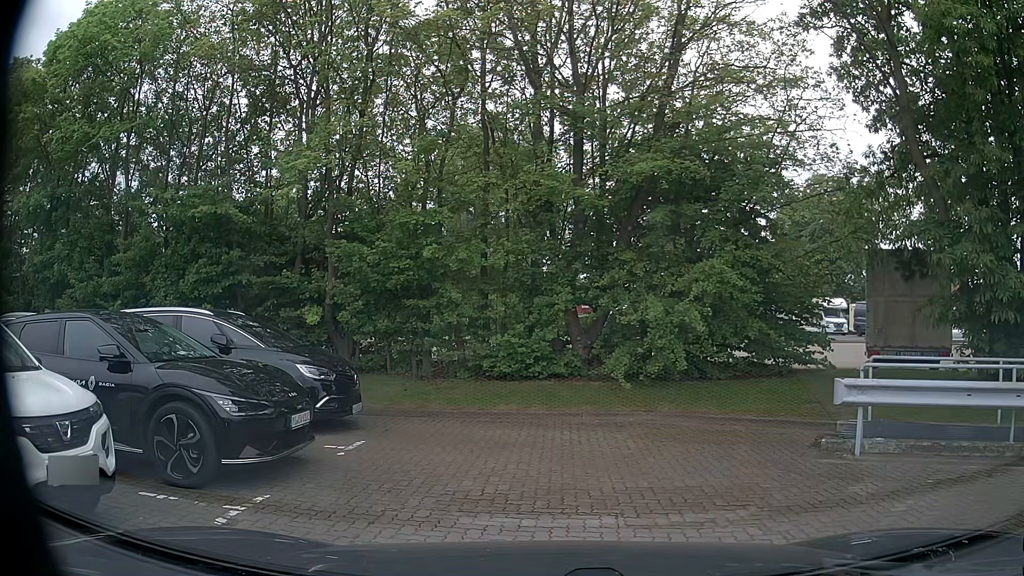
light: Day
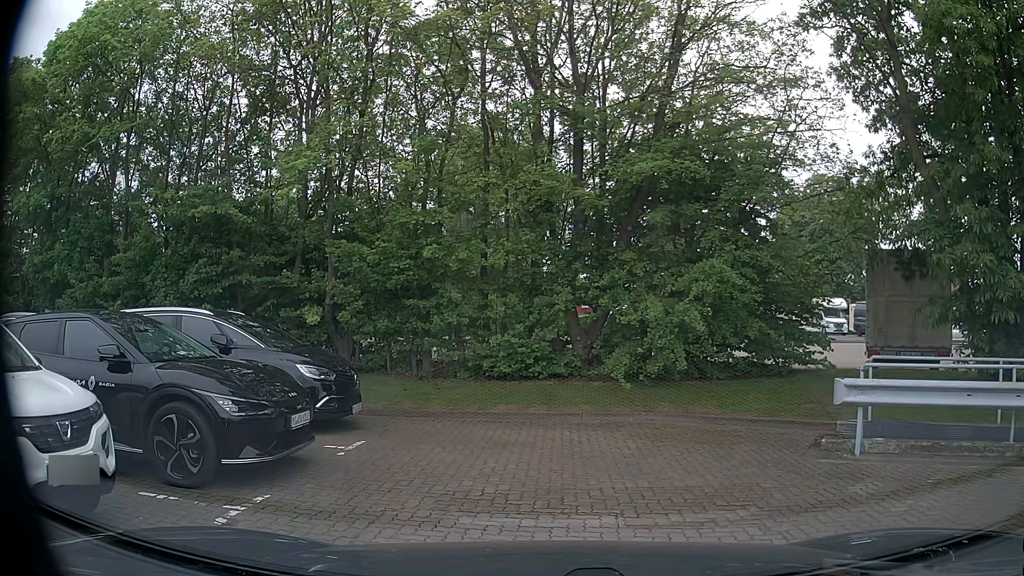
(0.0, 0.0) m; 0°
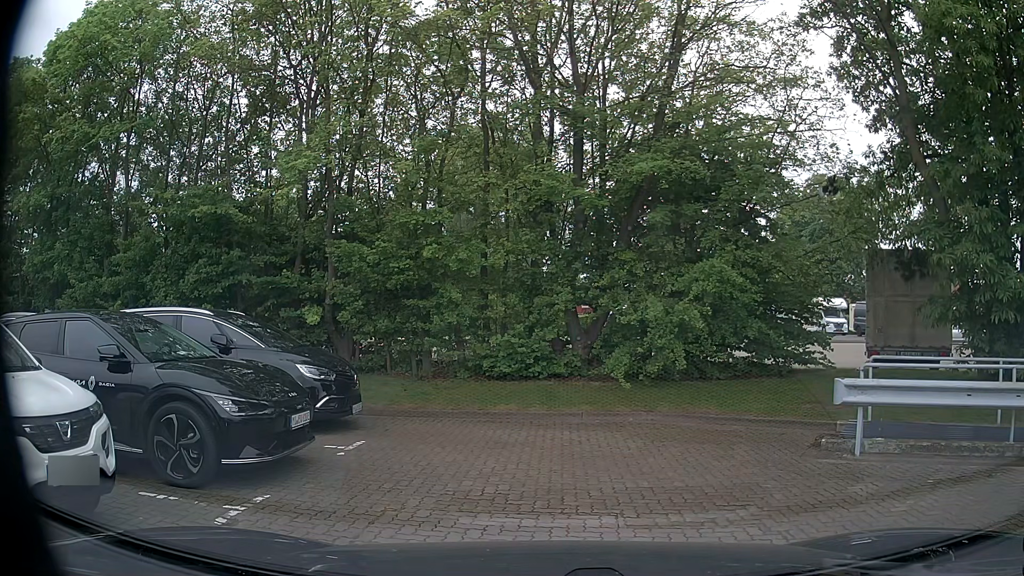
(0.0, 0.0) m; 0°
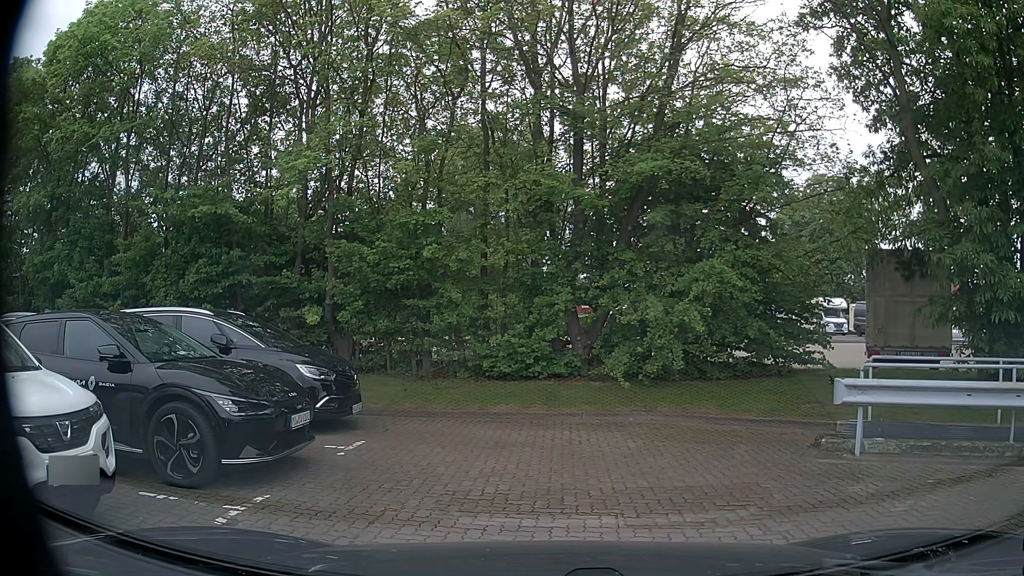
(0.0, 0.0) m; 0°
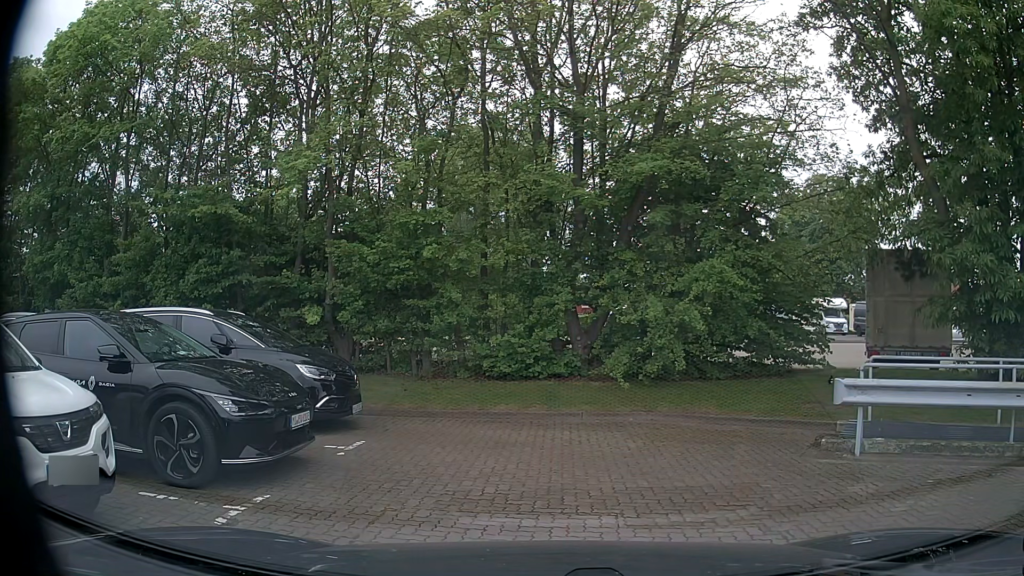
(0.0, 0.0) m; 0°
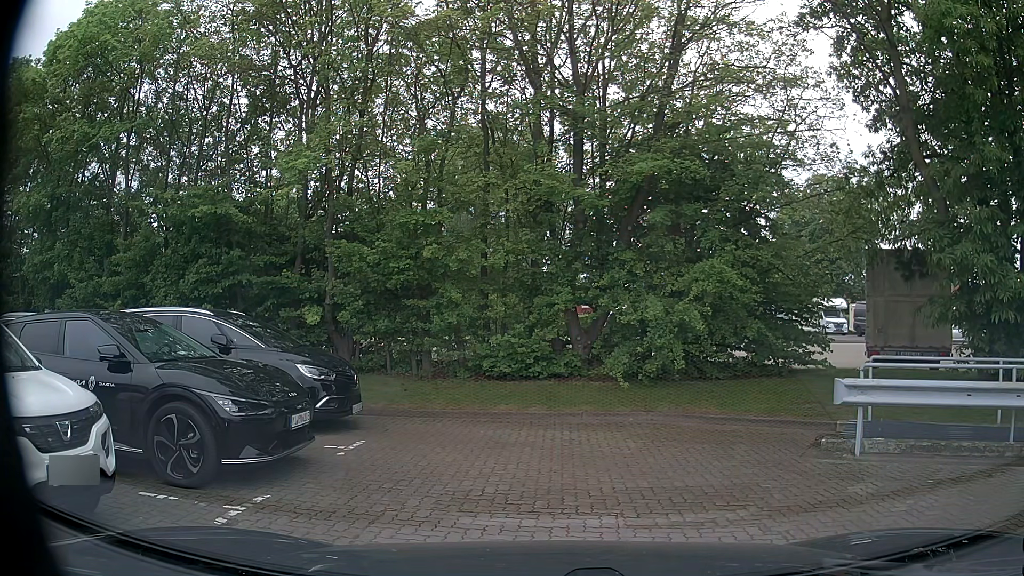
(0.0, 0.0) m; 0°
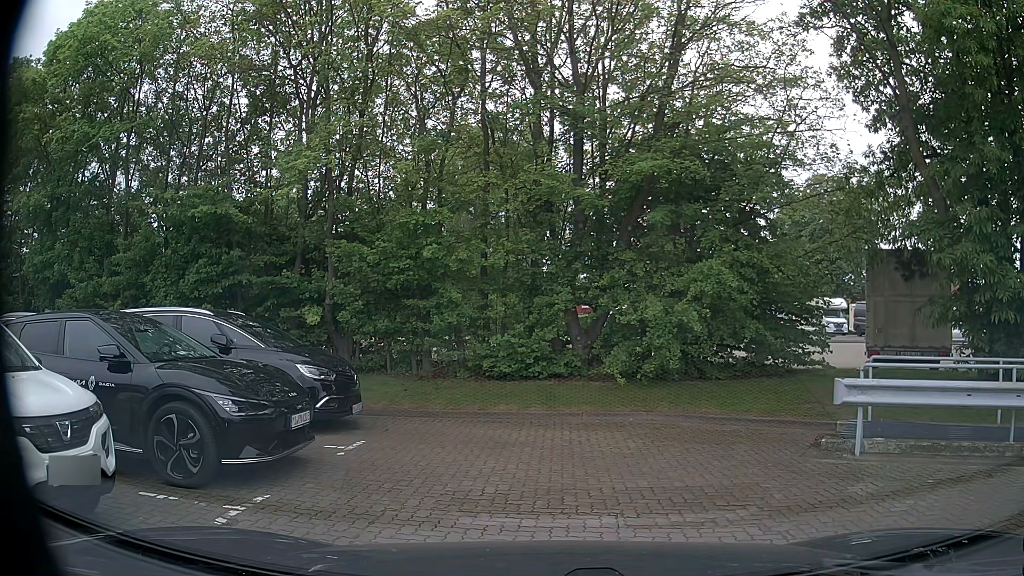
(0.0, 0.0) m; 0°
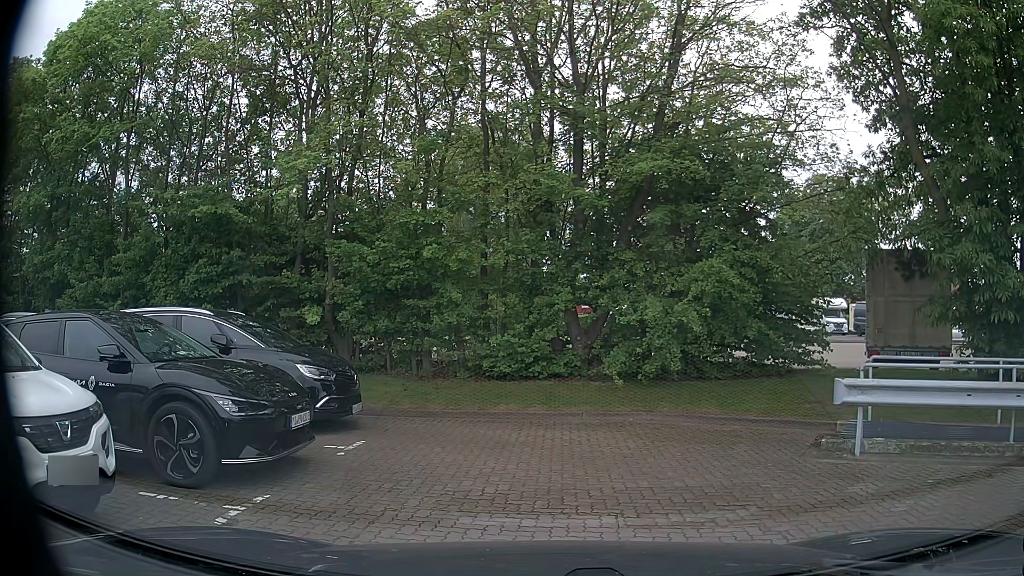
(0.0, 0.0) m; 0°
